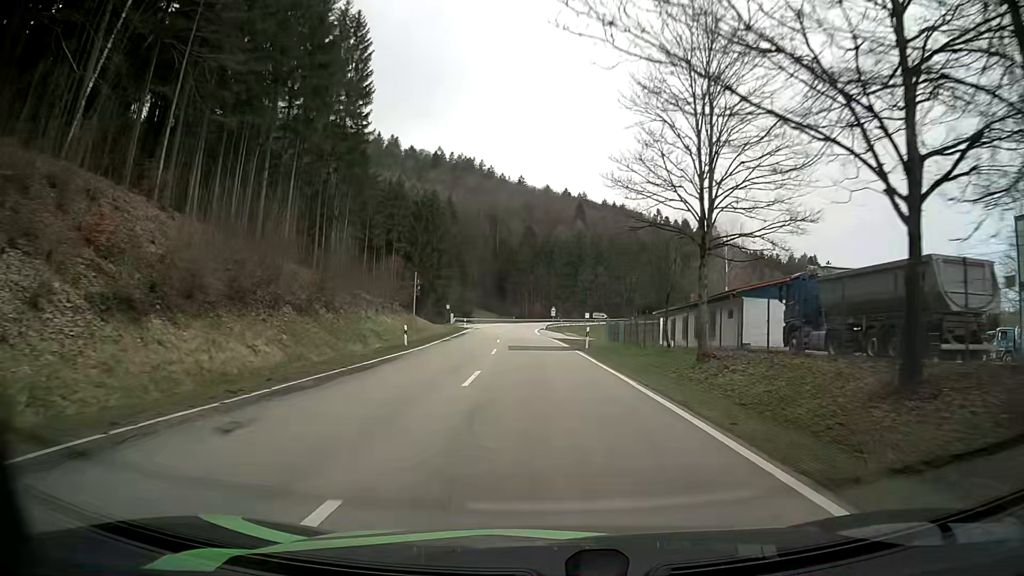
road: secondary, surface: asphalt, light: Day
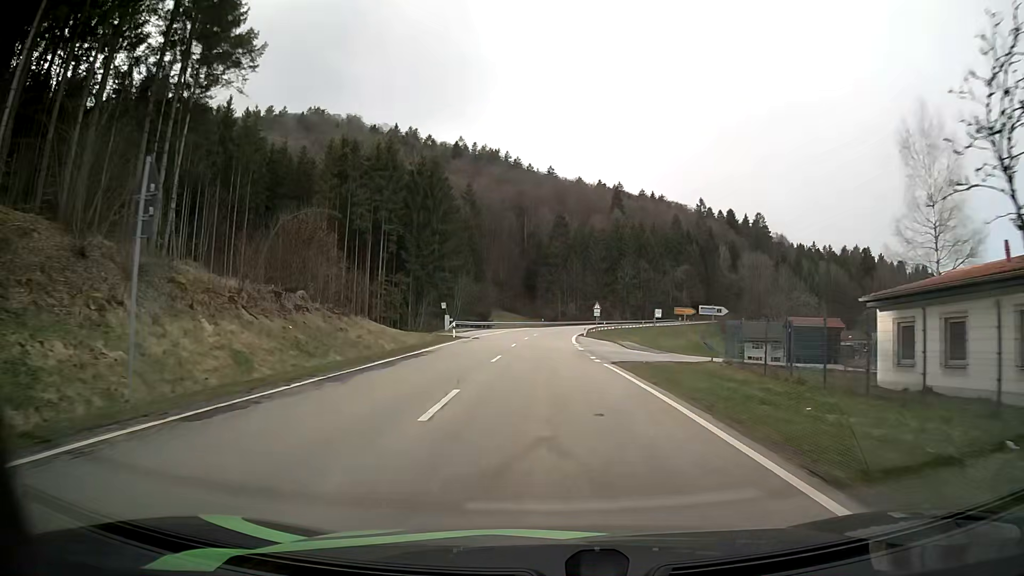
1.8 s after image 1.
(-0.6, +31.3) m; -3°
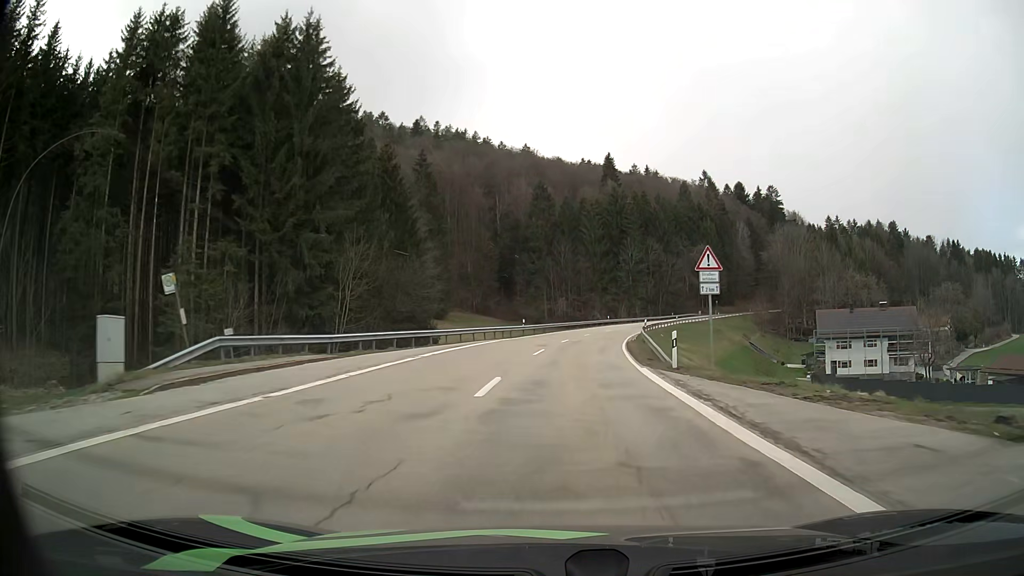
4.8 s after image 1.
(-0.3, +50.7) m; +2°
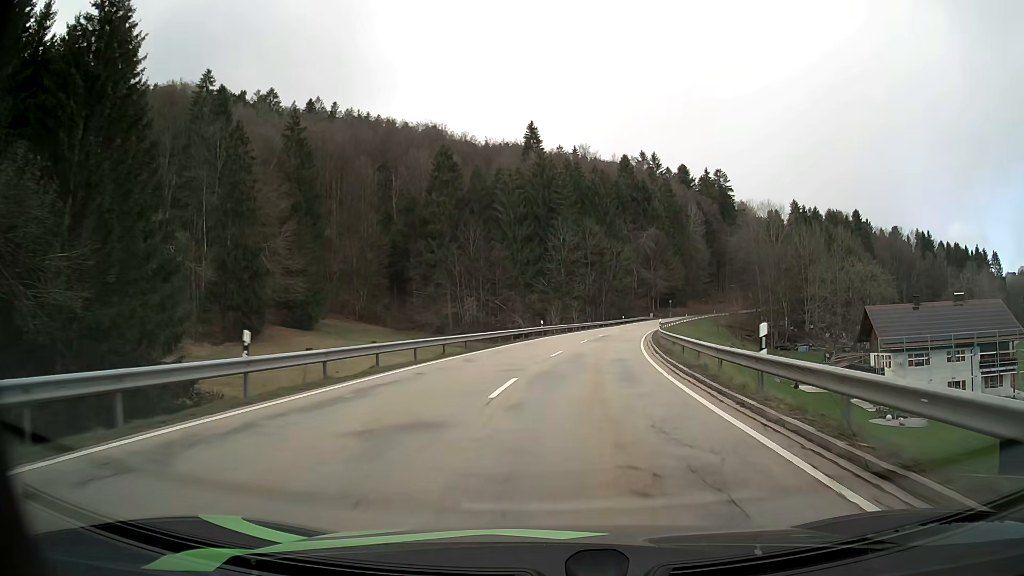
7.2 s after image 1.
(+2.1, +40.8) m; +7°
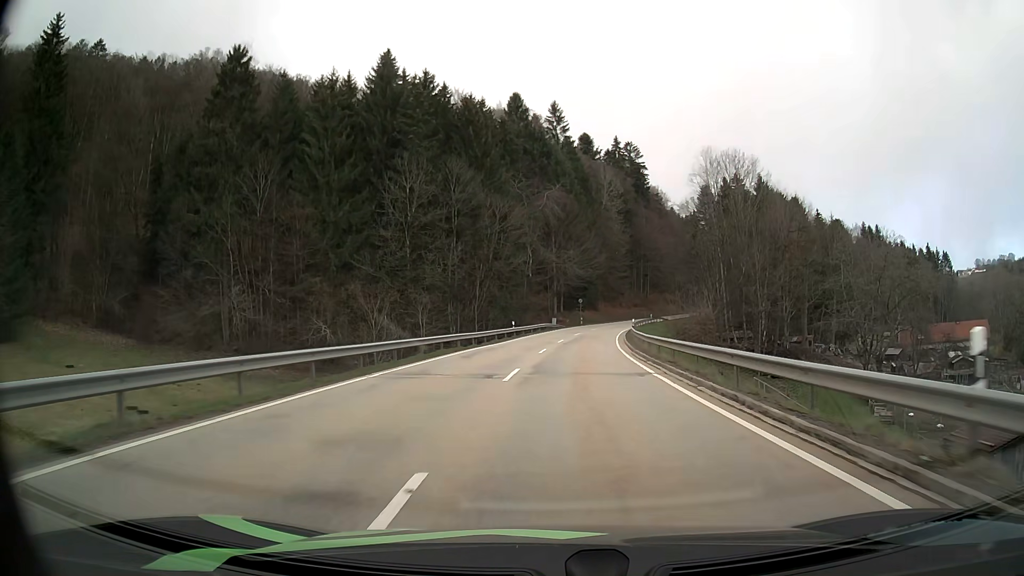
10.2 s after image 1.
(+4.5, +51.2) m; +10°
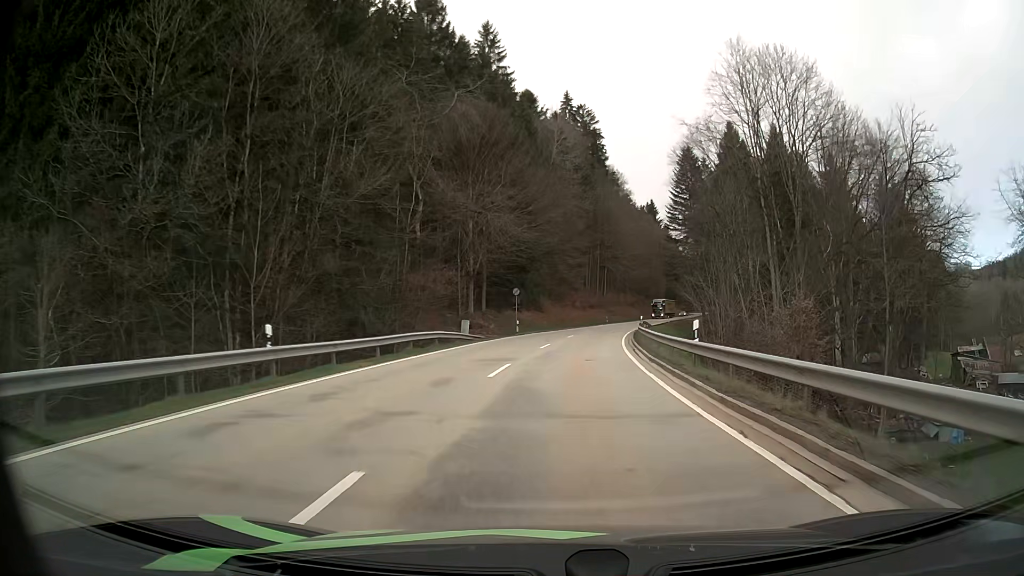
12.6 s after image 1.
(+2.1, +41.2) m; +5°
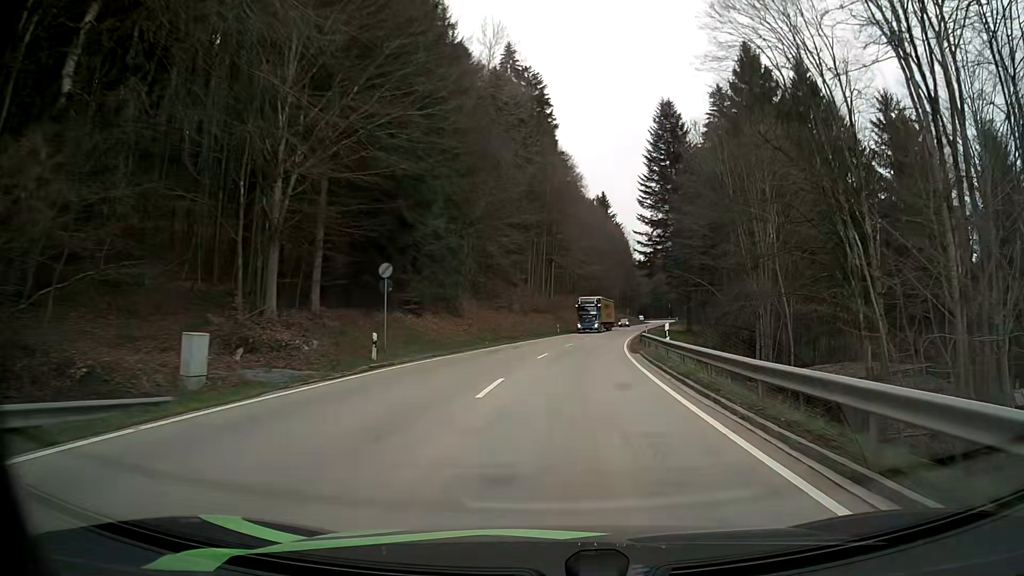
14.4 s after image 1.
(+1.3, +30.6) m; +5°
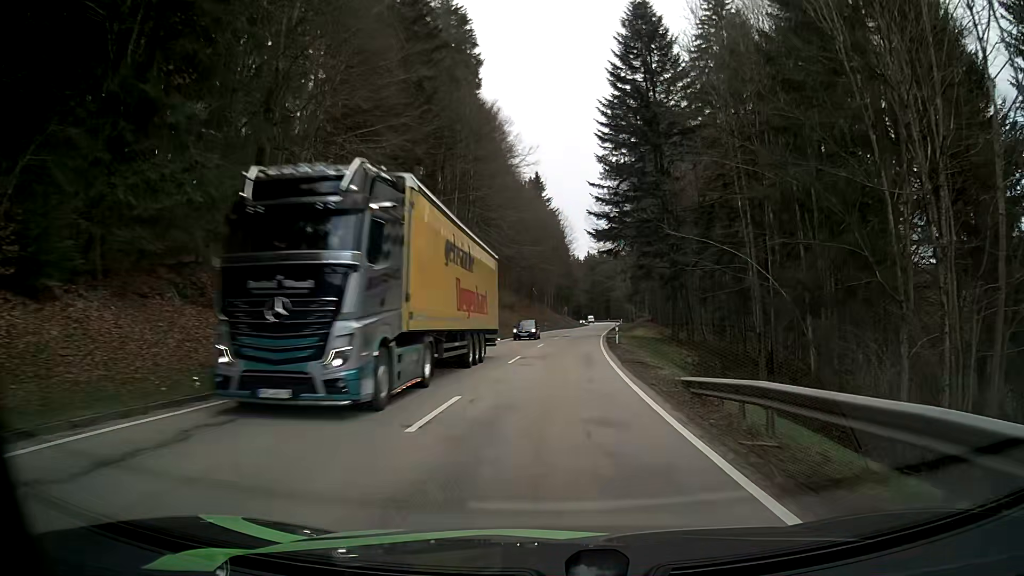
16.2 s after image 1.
(+1.6, +30.7) m; +5°
(0, +10) (+1, +20) (+1, +30) (+2, +40) (+3, +50) (+4, +60) (+5, +70) (+6, +80) (+7, +90) (+8, +100) m
